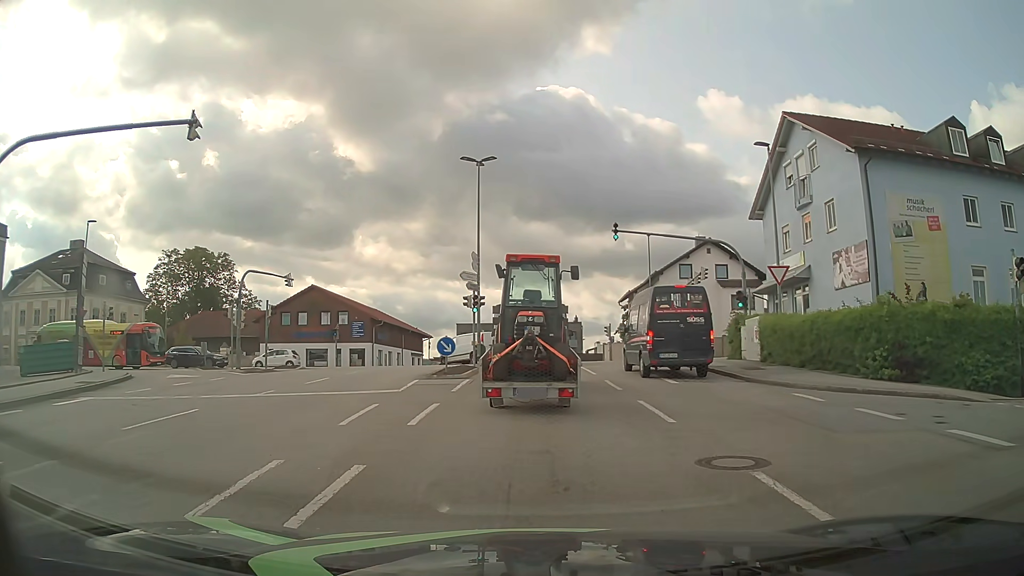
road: tertiary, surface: asphalt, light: Day
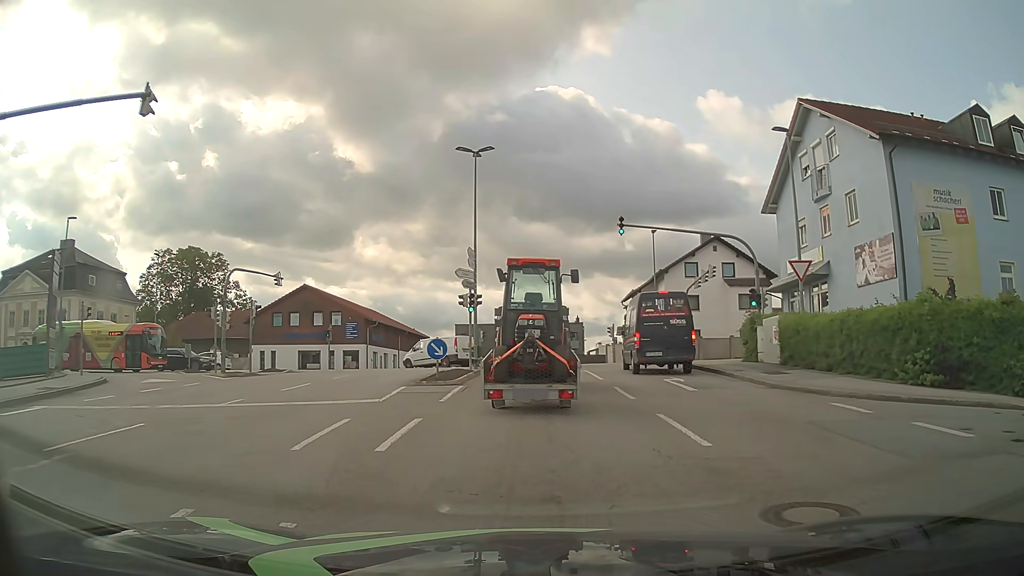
(0.0, +2.1) m; 0°
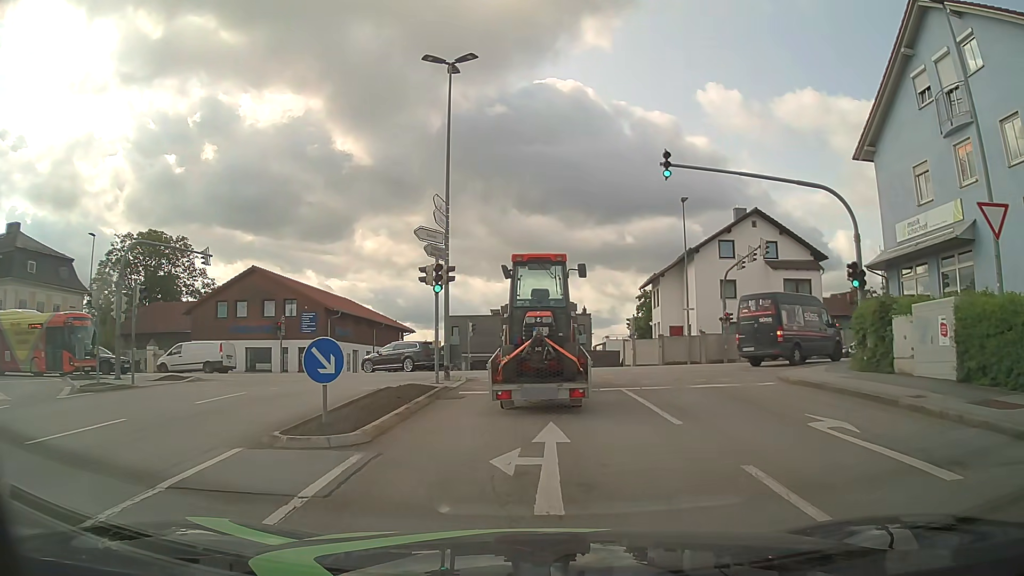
(0.0, +10.6) m; -1°
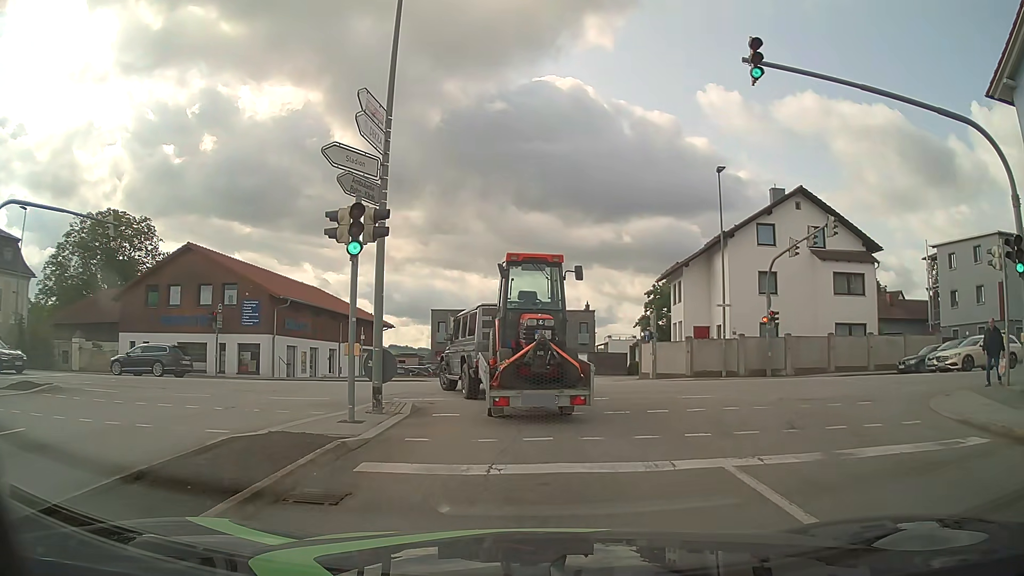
(0.0, +8.6) m; +1°
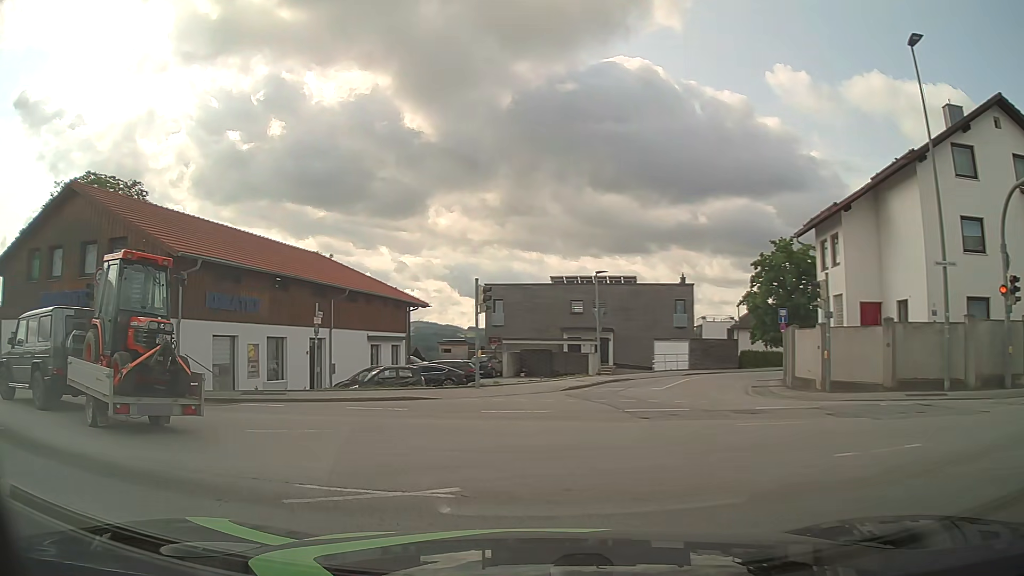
(-0.1, +15.0) m; -5°
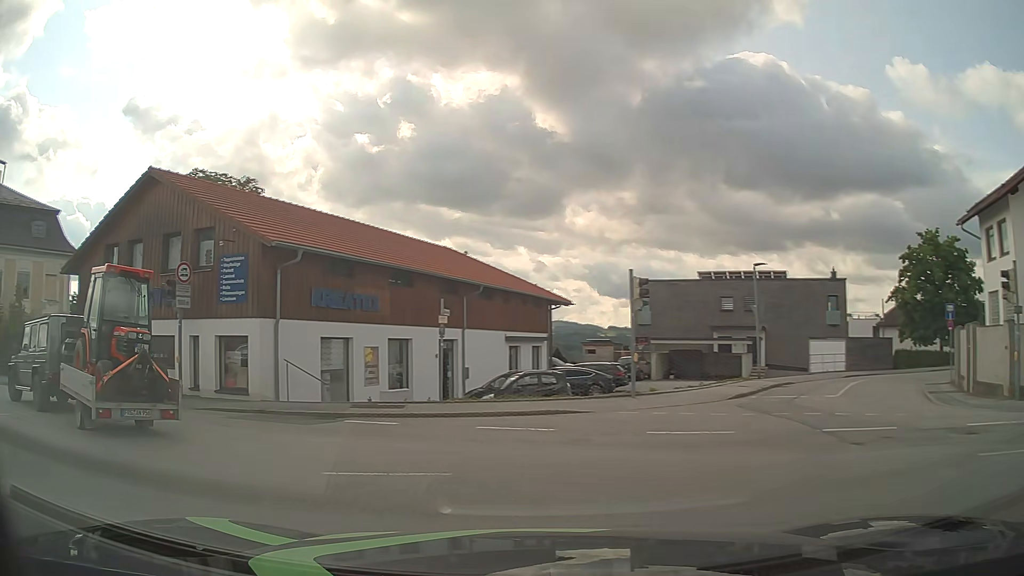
(-0.3, +3.1) m; -13°
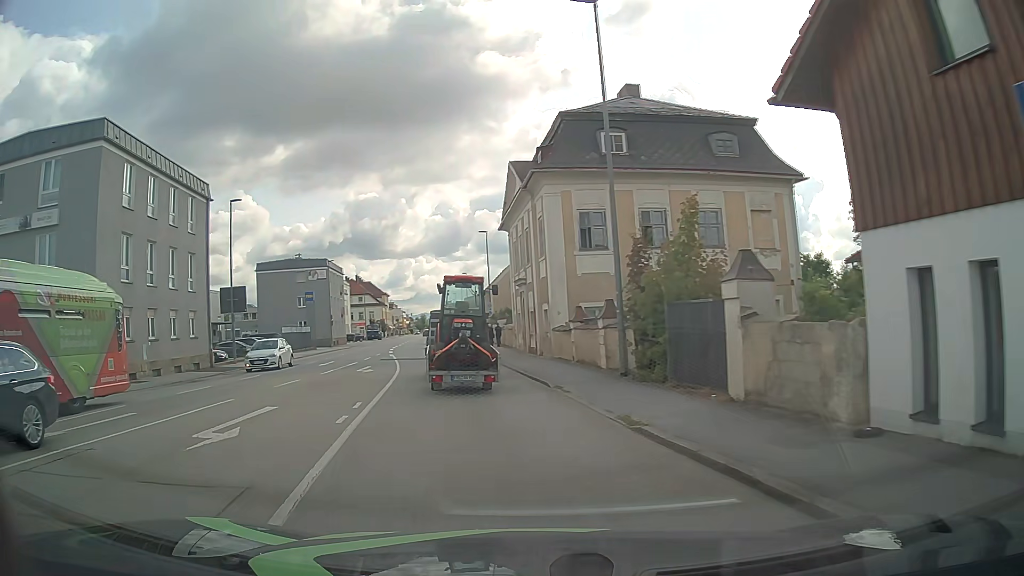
(-10.2, +14.2) m; -63°
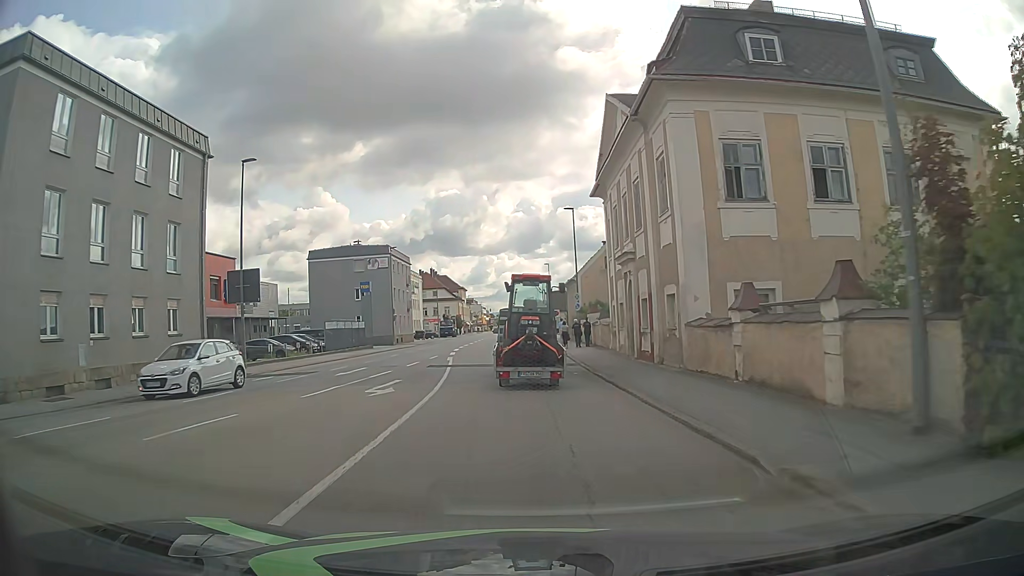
(-1.0, +10.3) m; -8°
